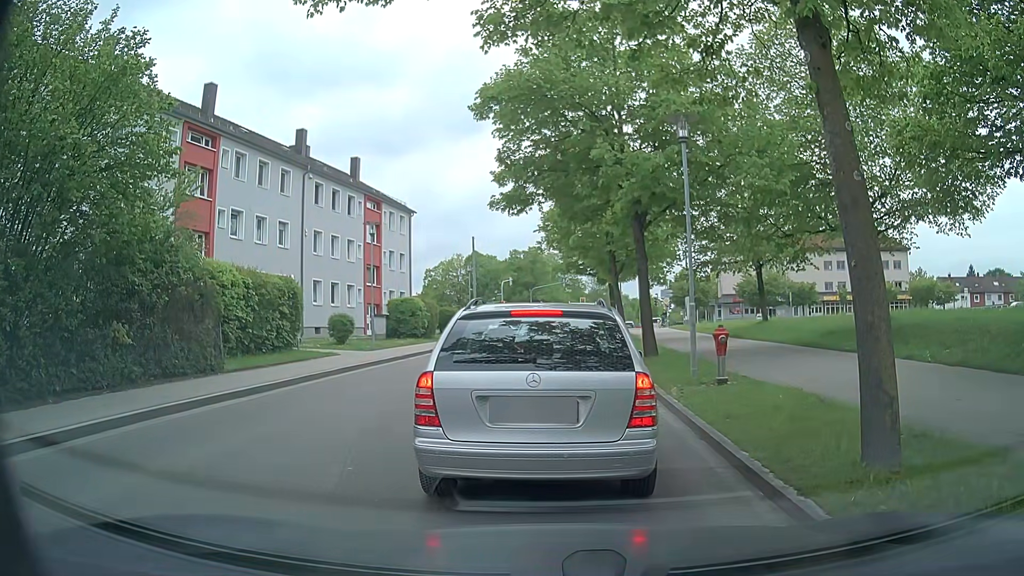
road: tertiary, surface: asphalt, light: Day
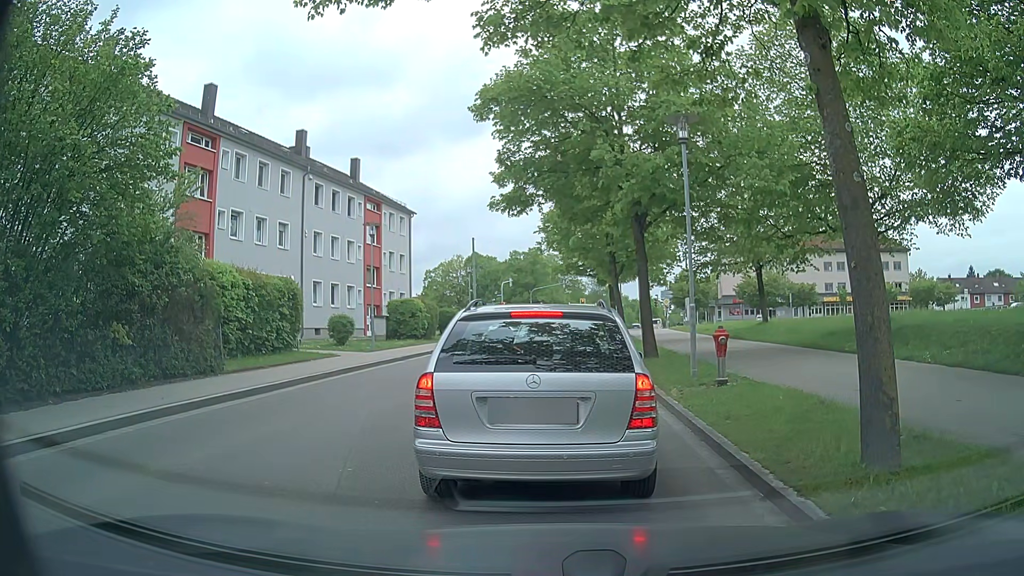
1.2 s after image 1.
(0.0, +0.1) m; 0°
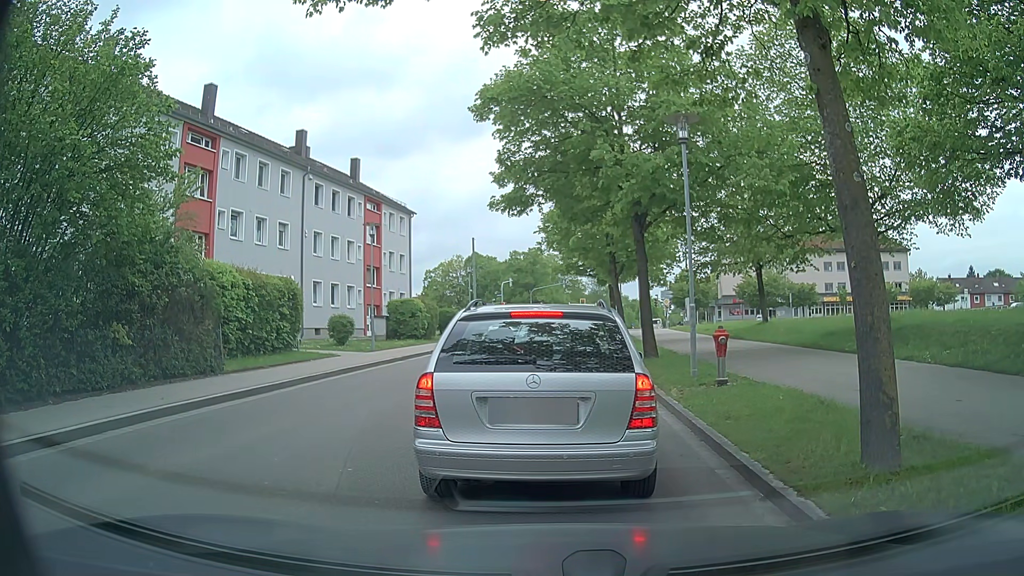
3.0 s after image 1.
(0.0, 0.0) m; 0°
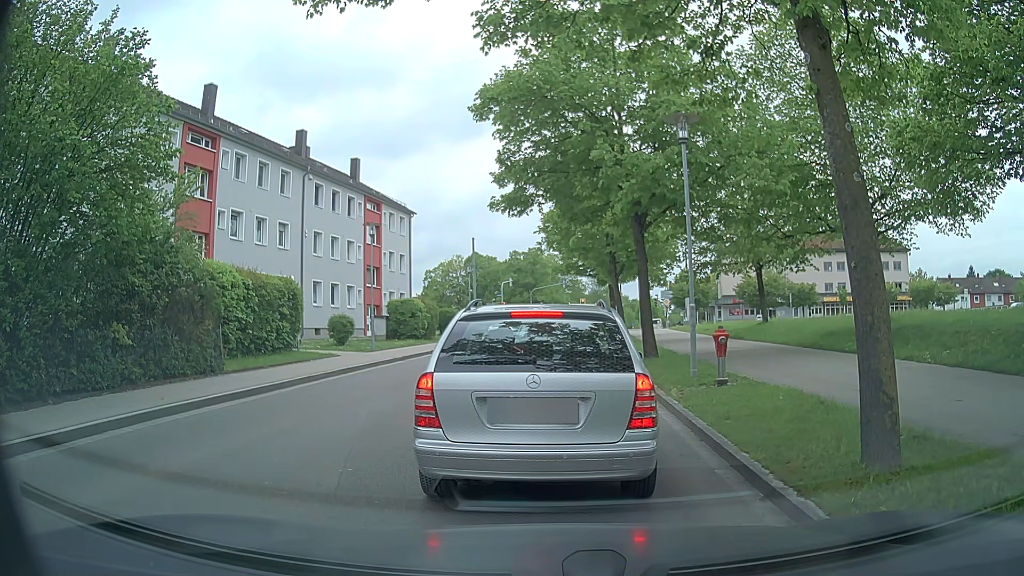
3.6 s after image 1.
(0.0, 0.0) m; 0°
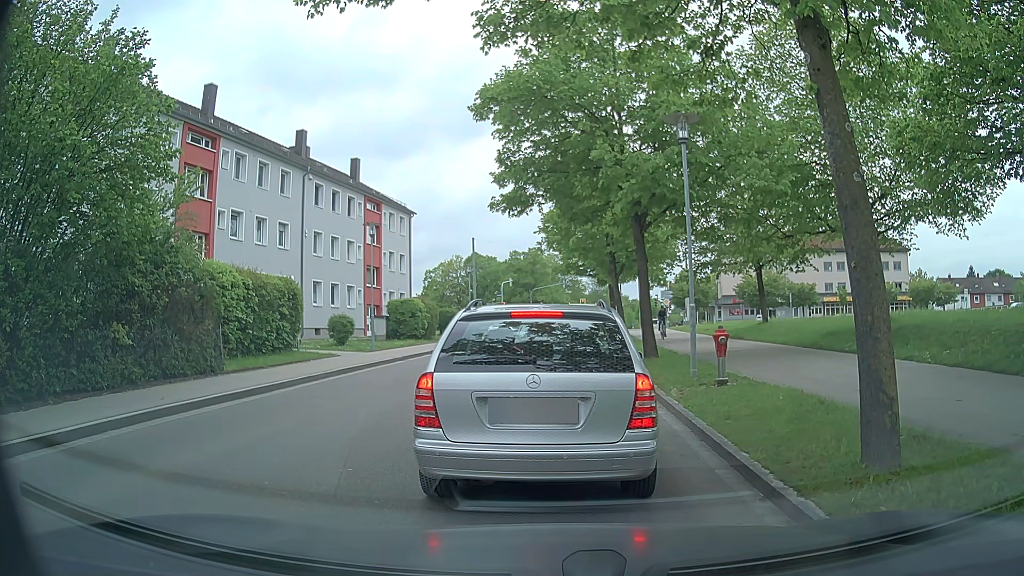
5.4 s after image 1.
(0.0, 0.0) m; 0°
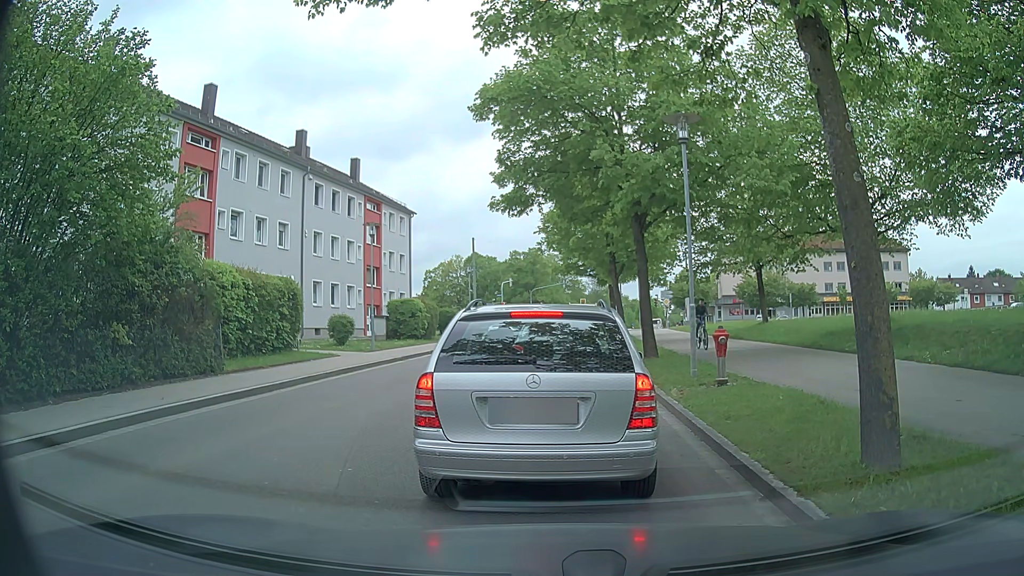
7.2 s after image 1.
(0.0, 0.0) m; 0°
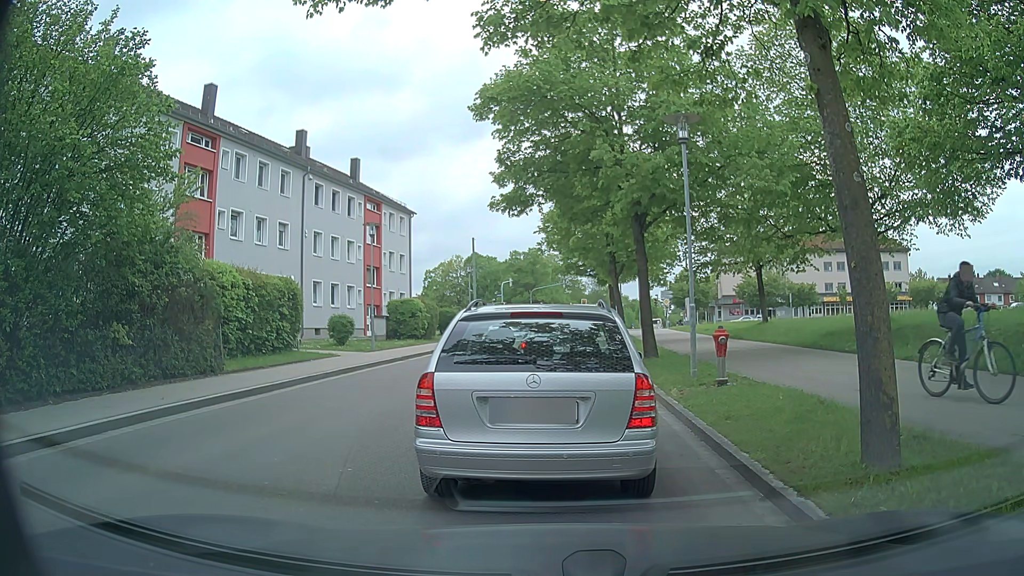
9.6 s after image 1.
(0.0, 0.0) m; 0°
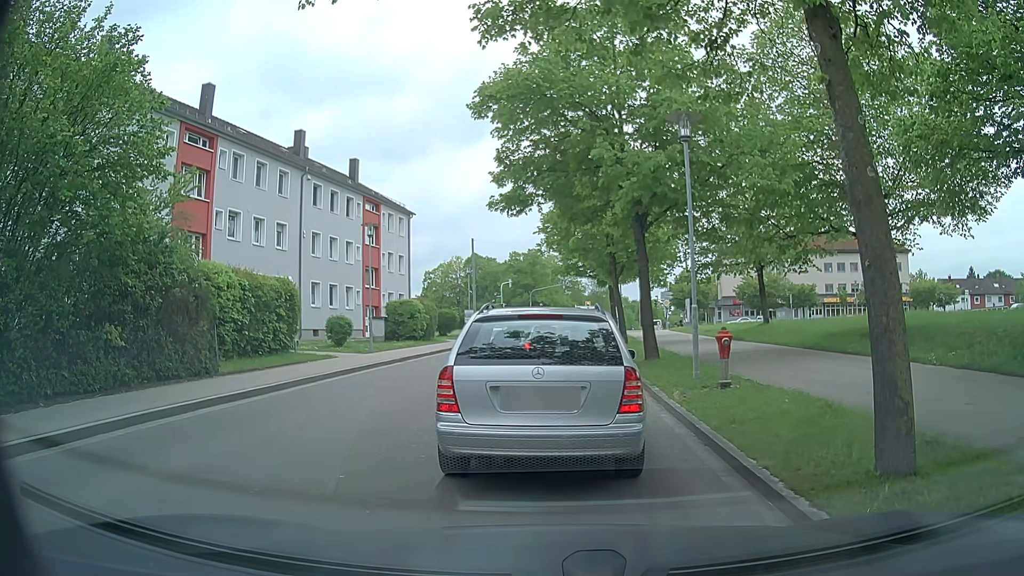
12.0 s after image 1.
(0.0, +0.2) m; 0°
